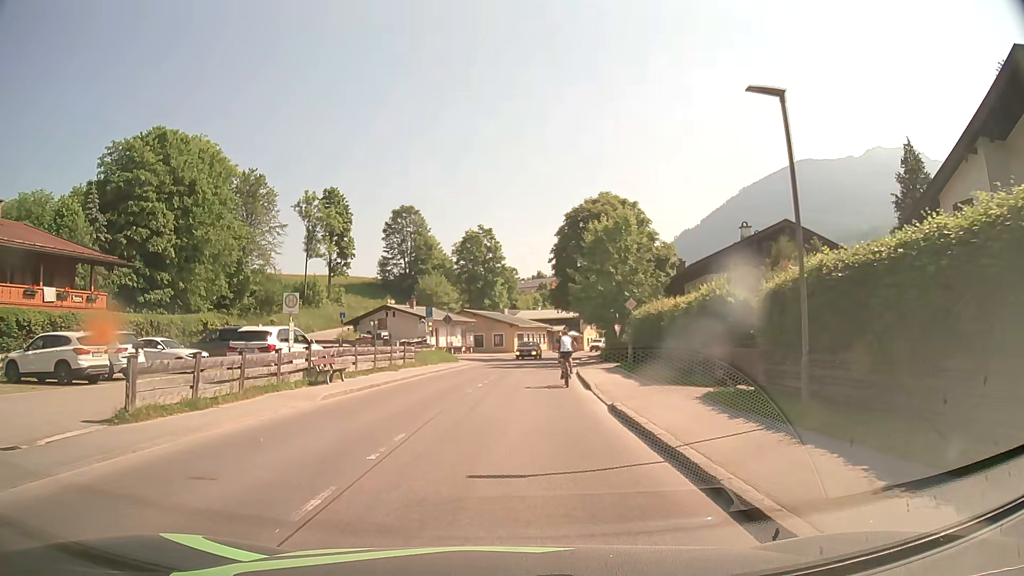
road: tertiary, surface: asphalt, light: Day
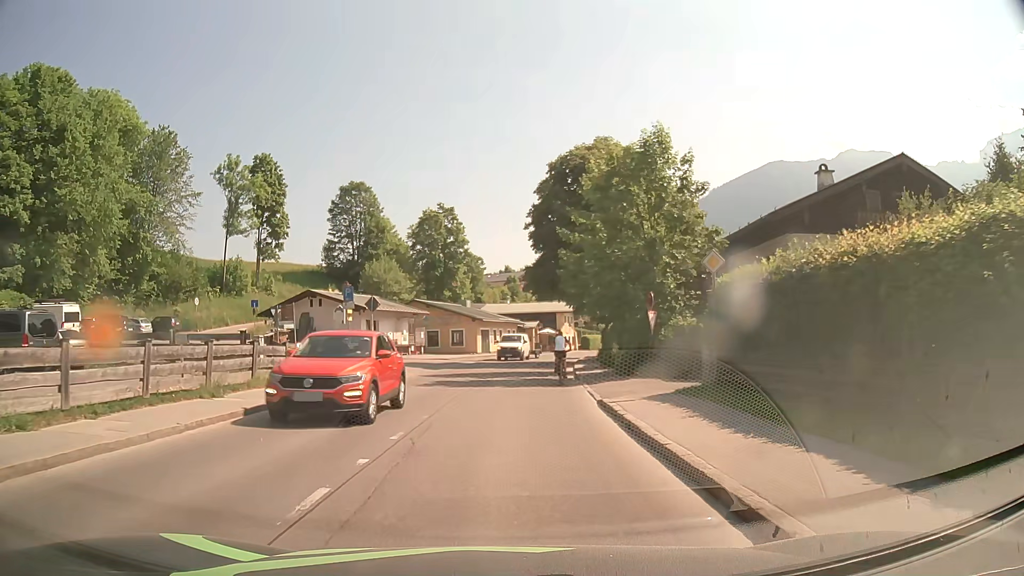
(+0.5, +16.6) m; +4°
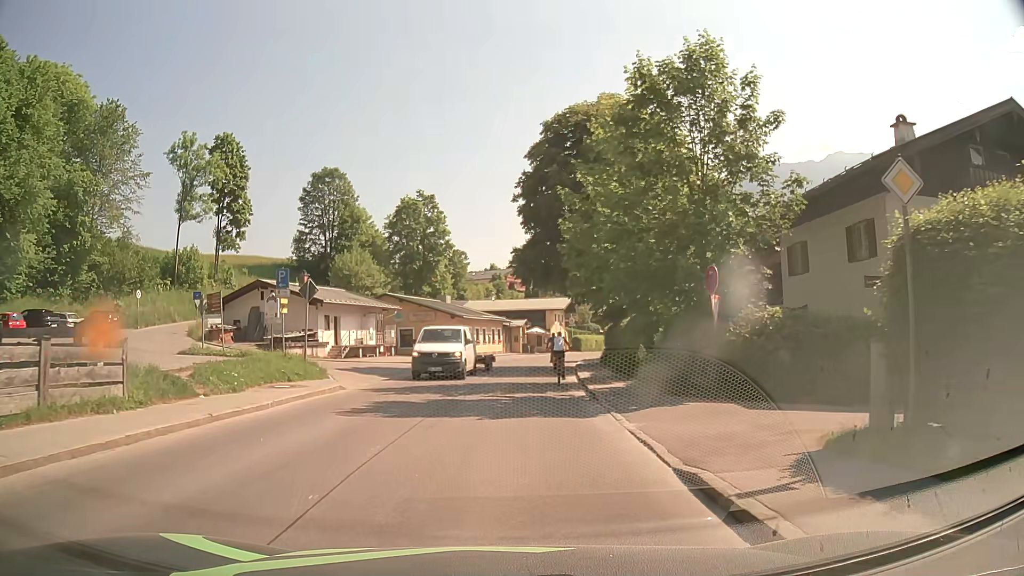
(+0.1, +8.2) m; +1°
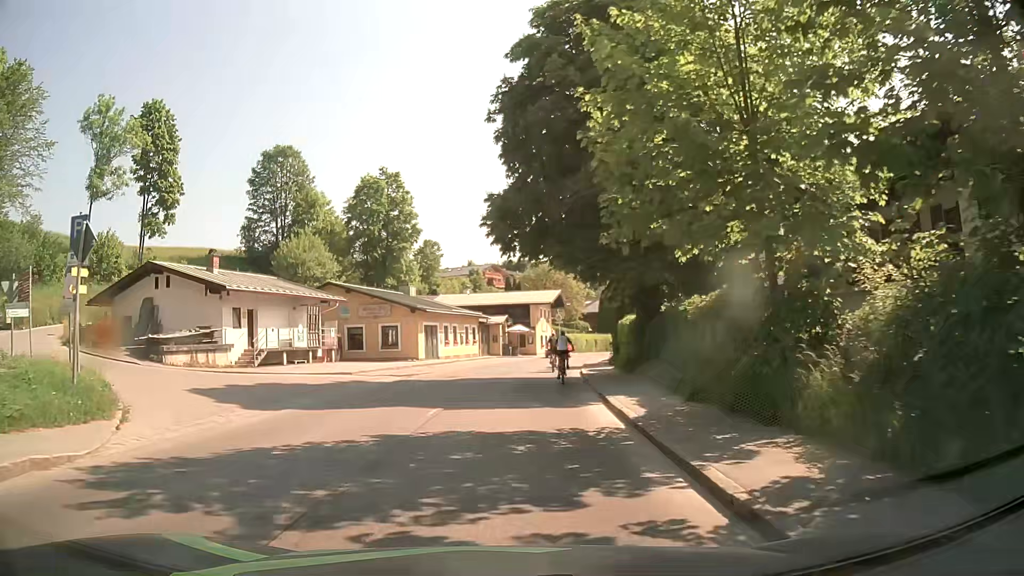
(+0.1, +12.4) m; +2°
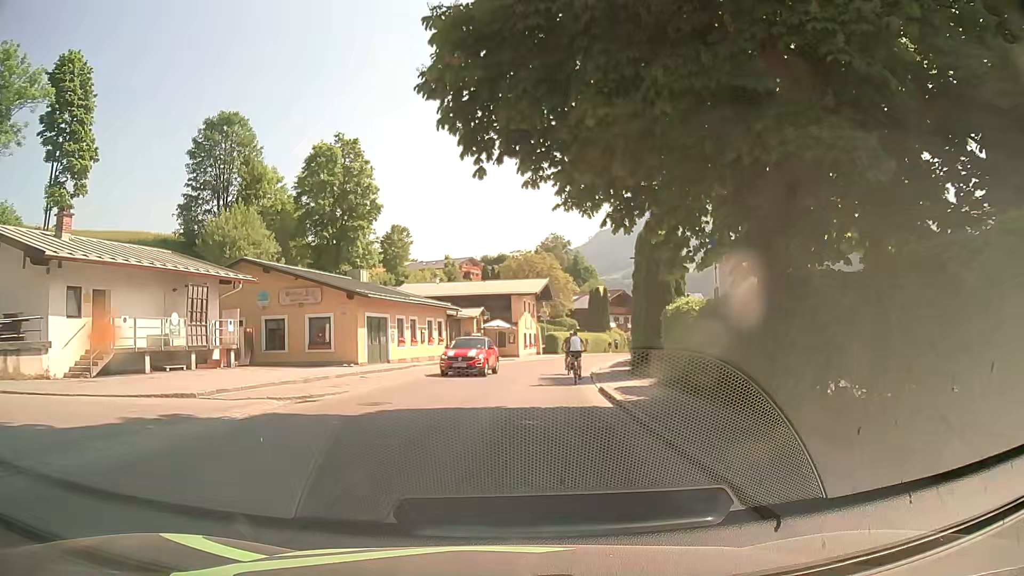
(+0.1, +12.4) m; +2°
